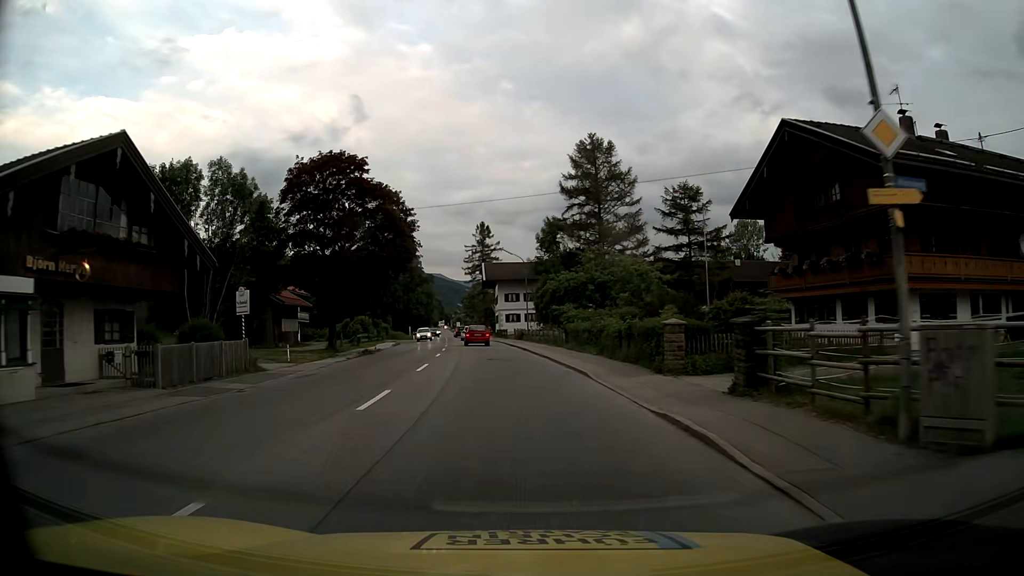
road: primary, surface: asphalt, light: Day
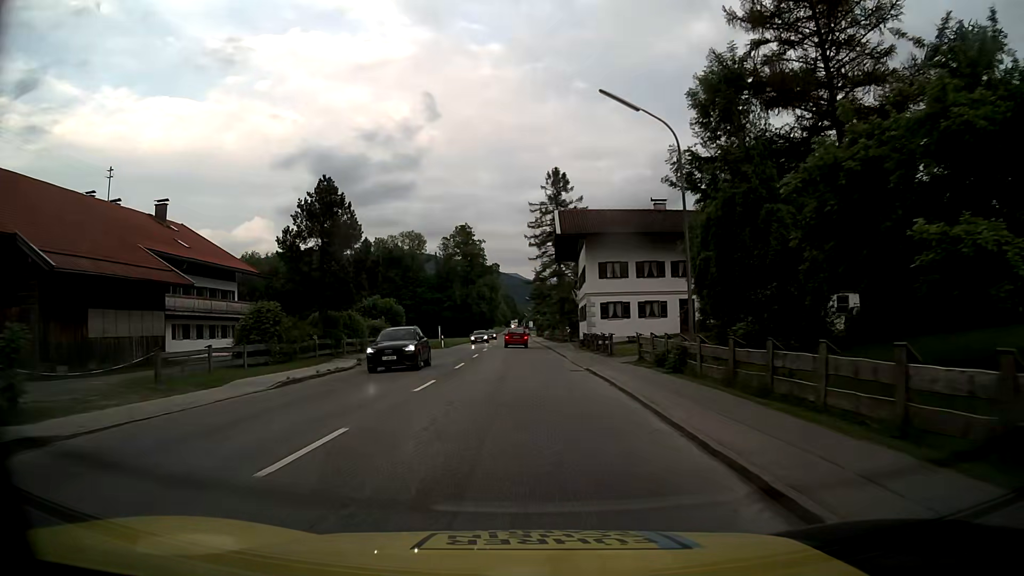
(-2.0, +40.8) m; -6°
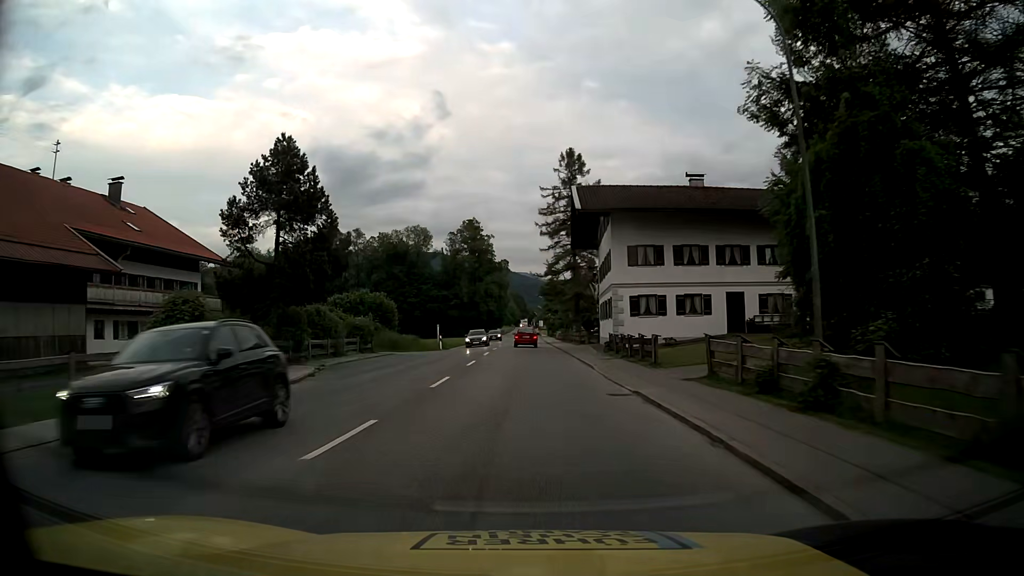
(-0.1, +8.2) m; -1°
(0, +10) (0, +20) (0, +30) (0, +40) (0, +50) (0, +60) (0, +70) (0, +80) (0, +90) (0, +100) m
